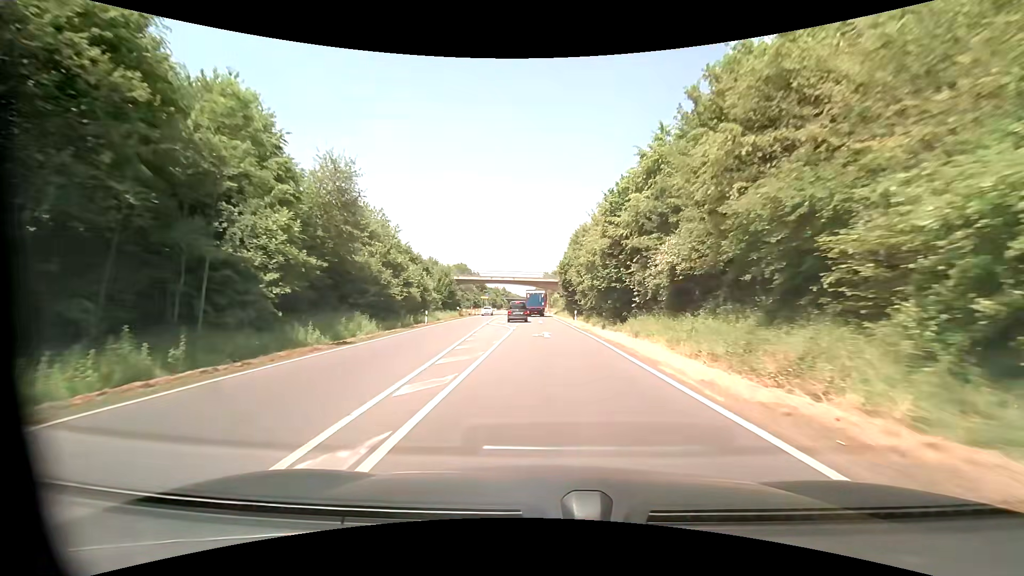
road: primary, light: Day
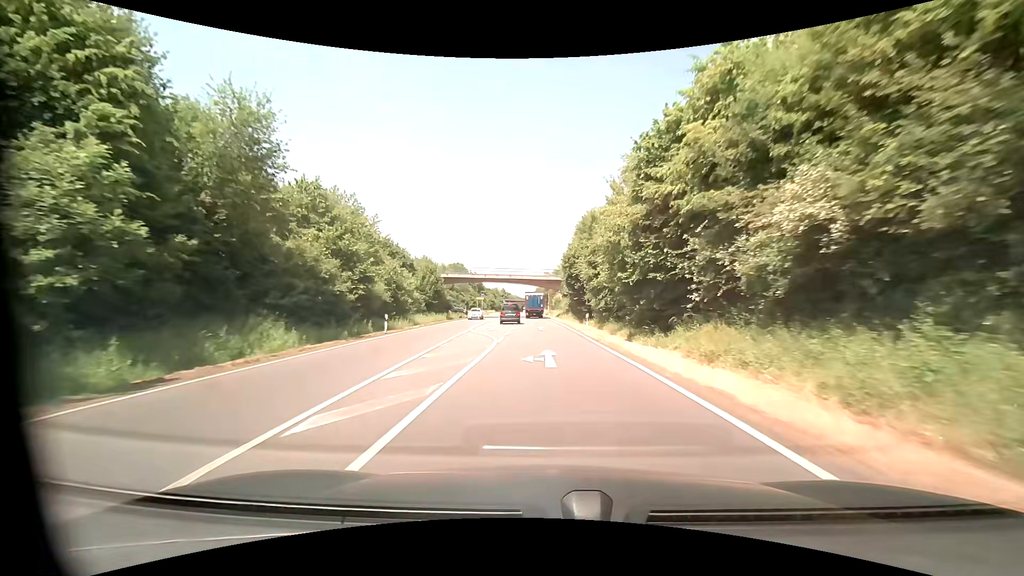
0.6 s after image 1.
(0.0, +10.5) m; 0°
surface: asphalt
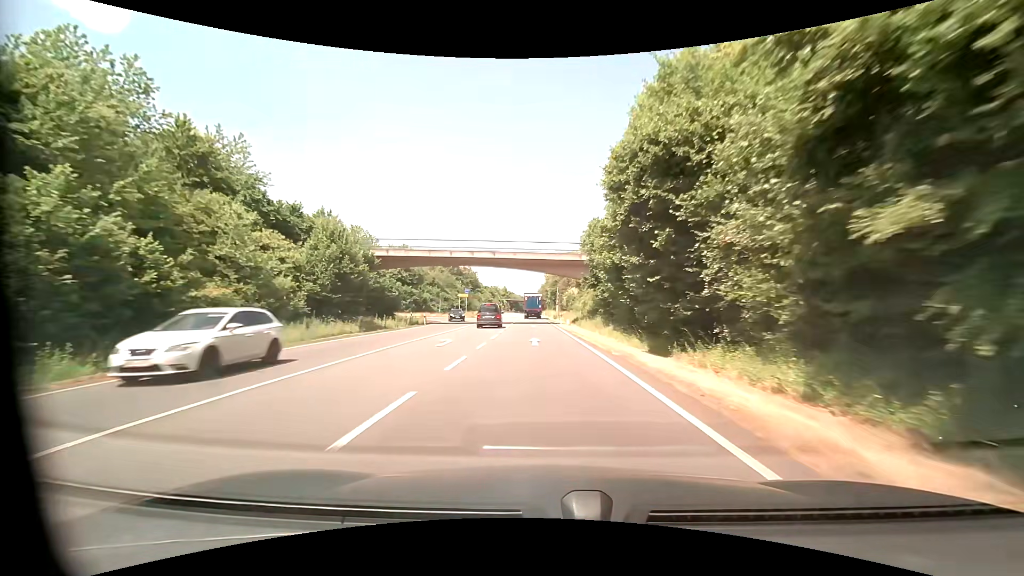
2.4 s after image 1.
(-0.2, +33.1) m; -1°
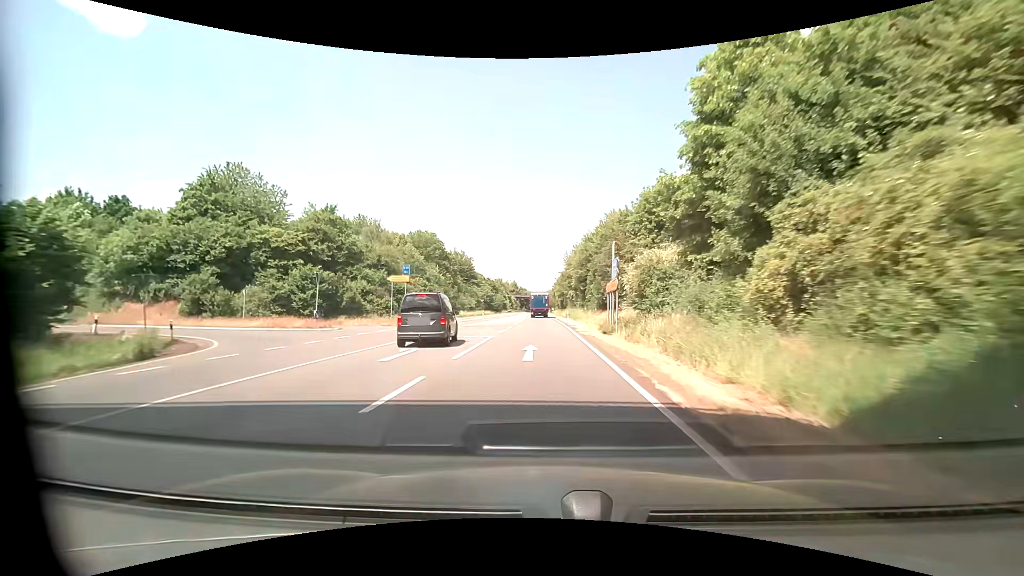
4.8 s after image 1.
(-0.5, +46.8) m; -2°
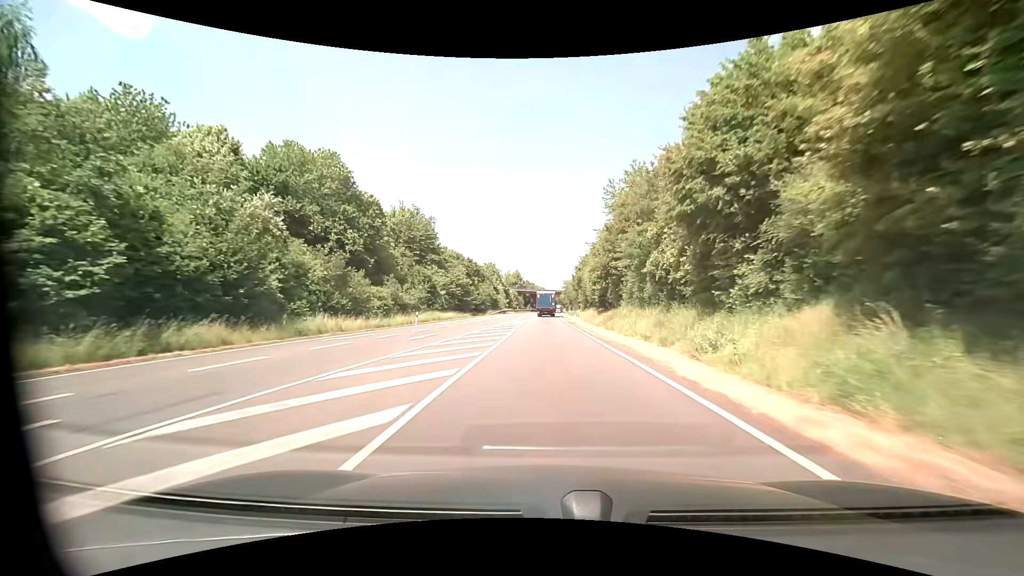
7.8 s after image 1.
(-0.9, +60.3) m; -1°
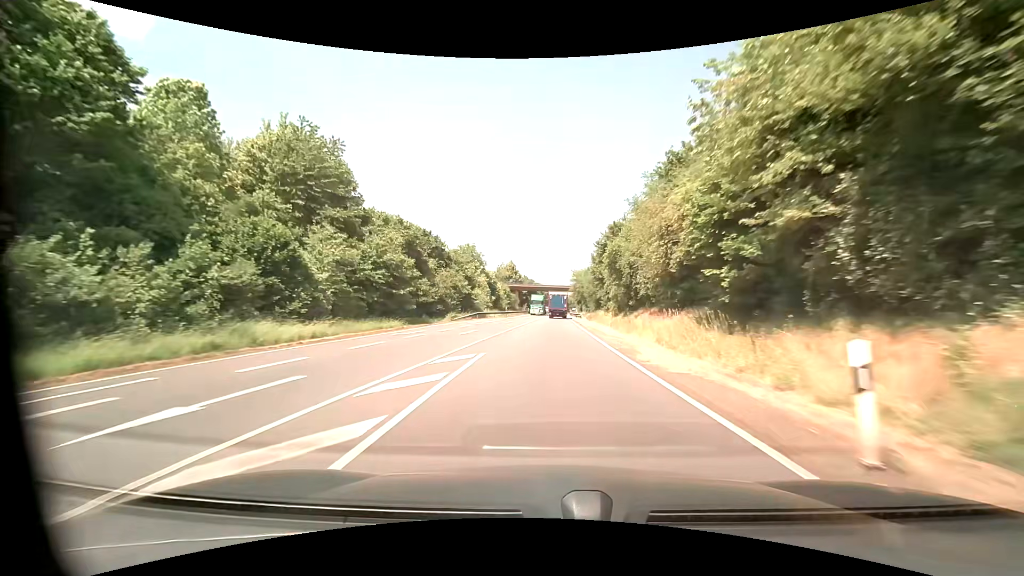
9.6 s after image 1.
(-0.1, +36.6) m; 0°
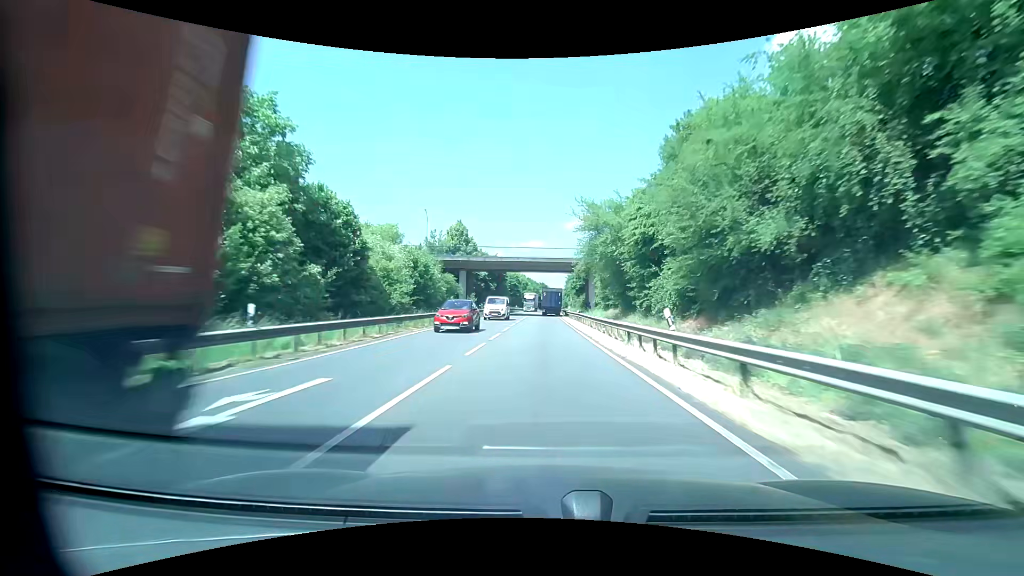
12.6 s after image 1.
(+1.3, +61.0) m; +2°
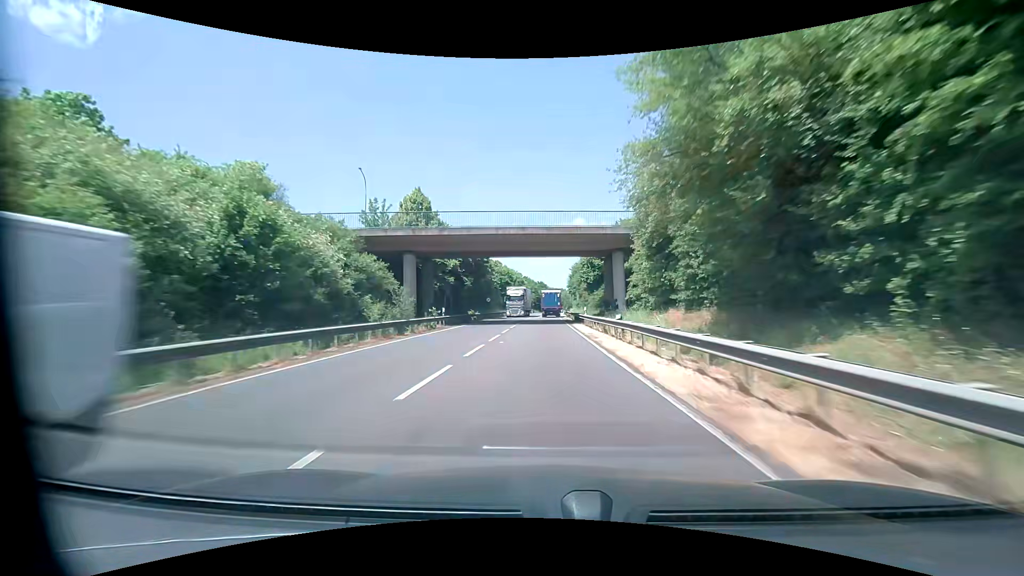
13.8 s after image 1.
(0.0, +24.5) m; 0°
(0, +10) (0, +20) (0, +30) (0, +40) (0, +50) (0, +60) (0, +70) (+1, +80) (+1, +90) (+1, +100) m
